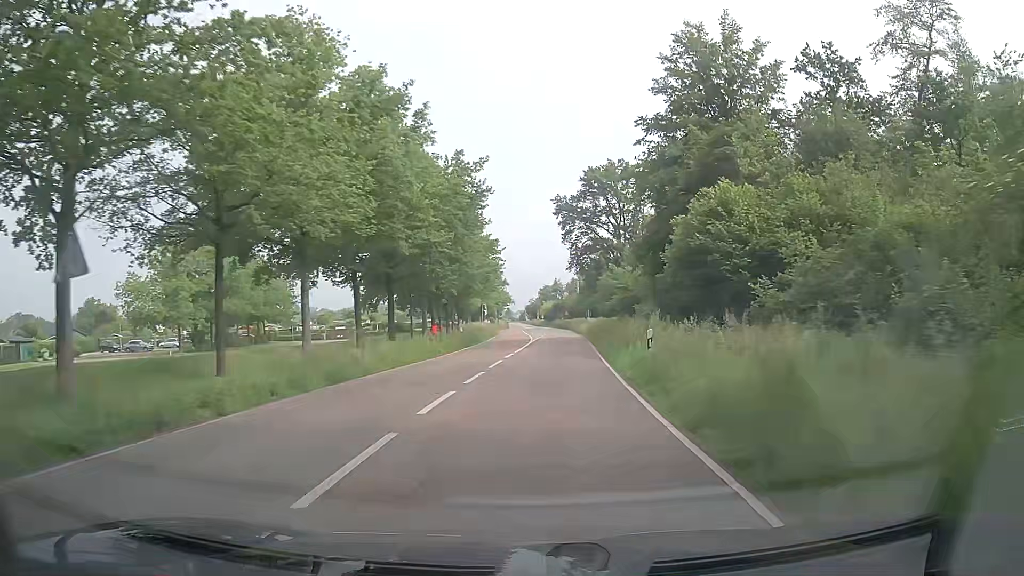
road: secondary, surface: asphalt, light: Day
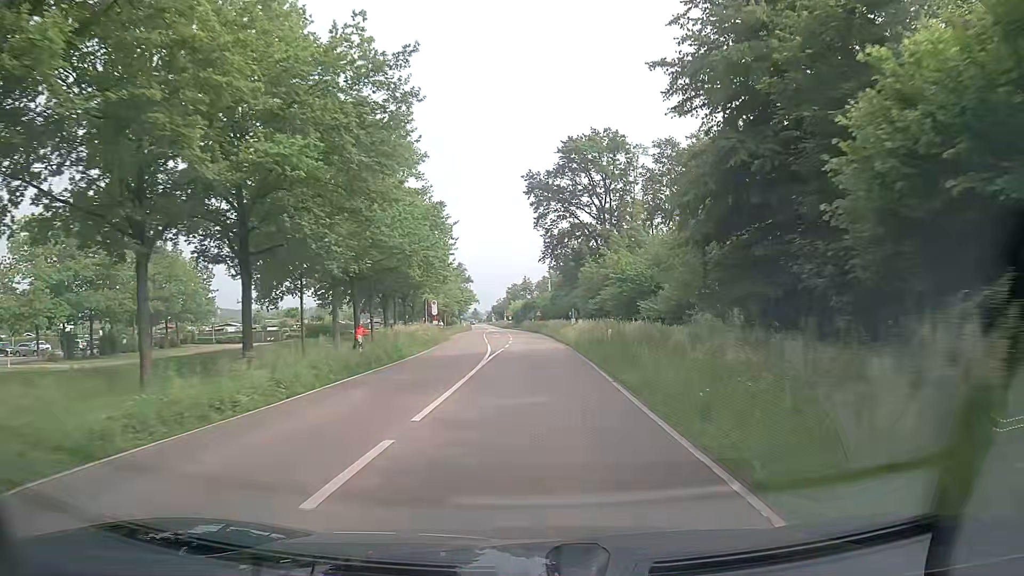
(+0.4, +18.4) m; +3°
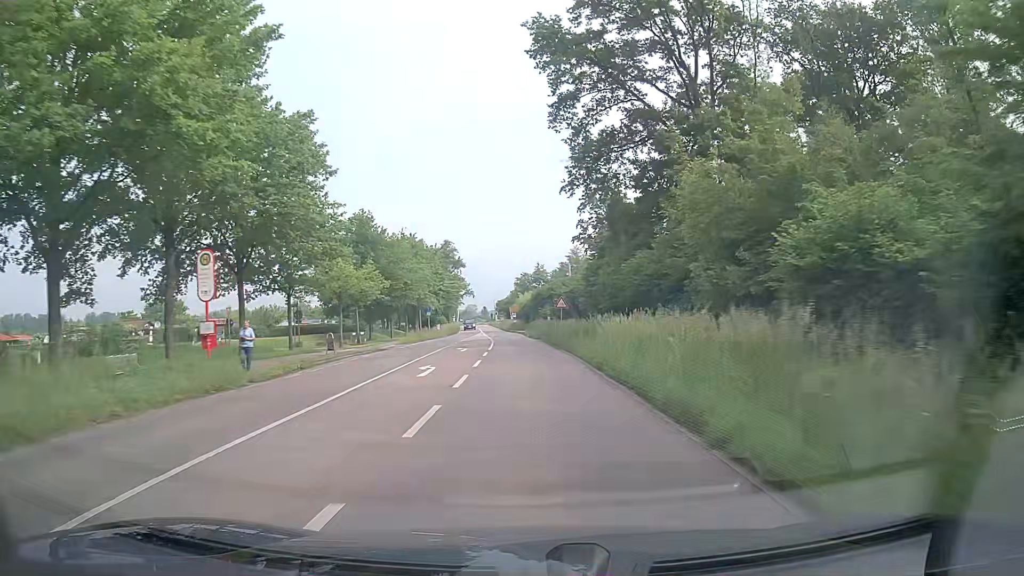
(+0.1, +46.4) m; -1°
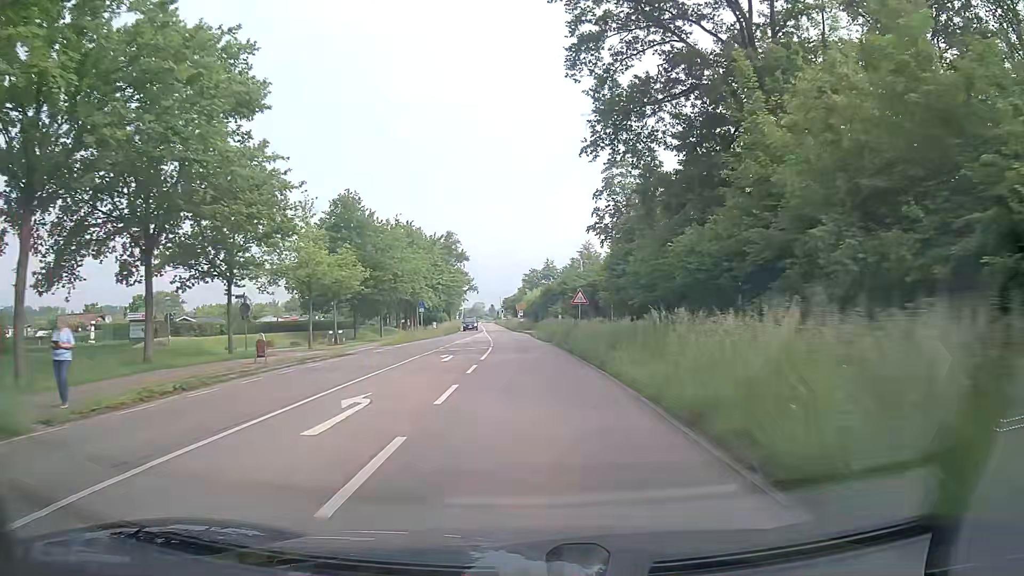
(0.0, +9.3) m; -1°
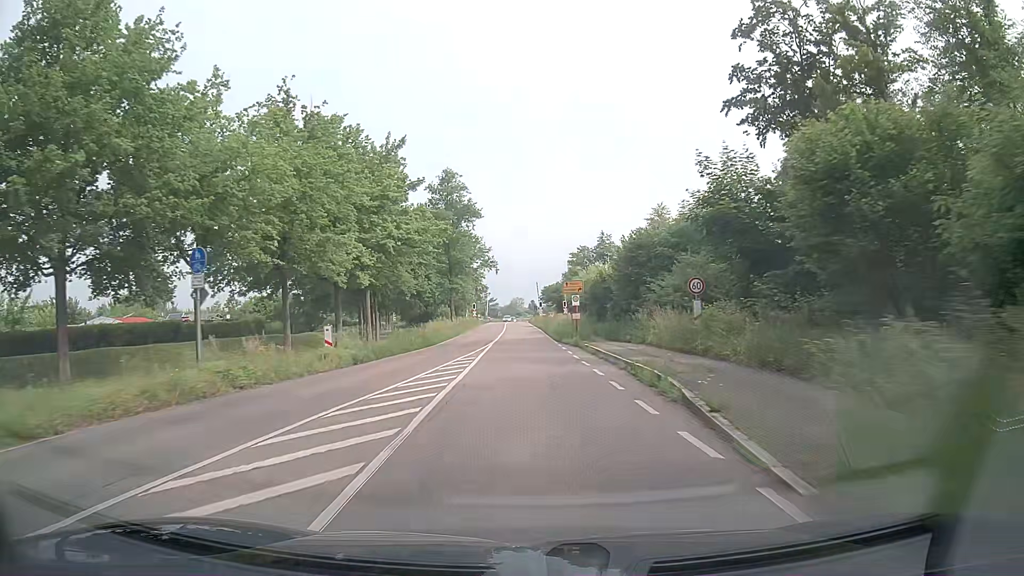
(-1.0, +45.1) m; -3°
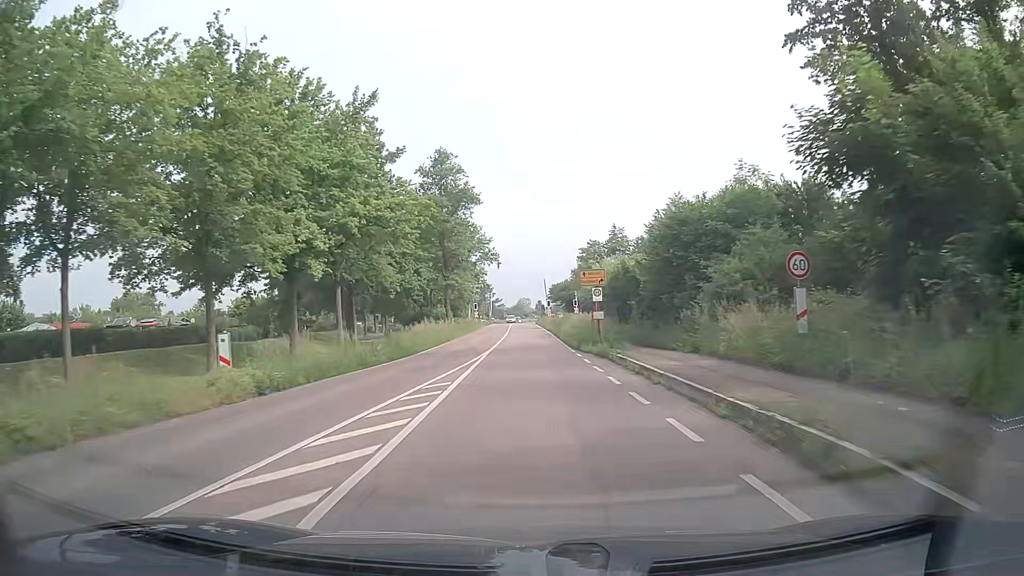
(-0.1, +8.7) m; -1°
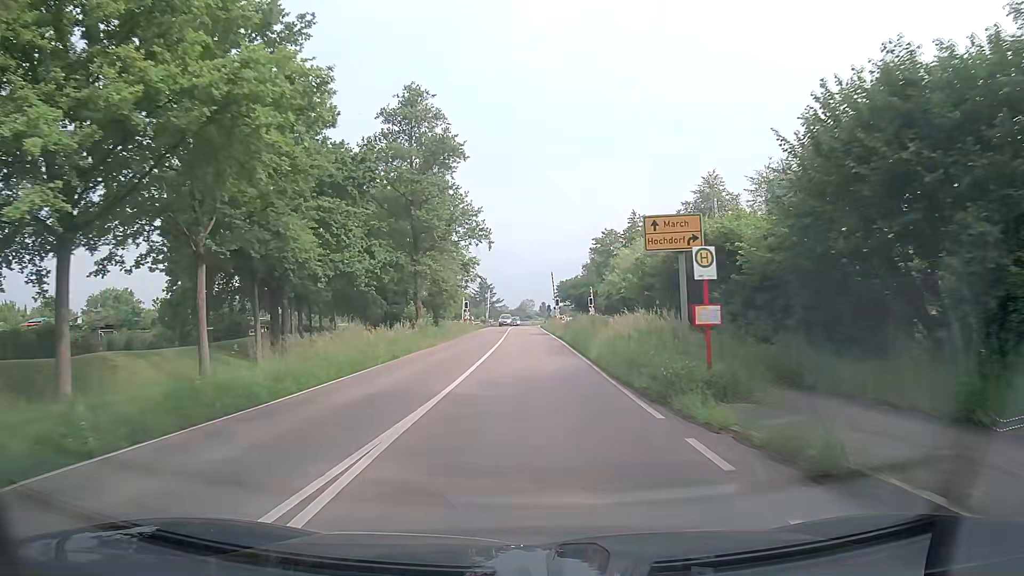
(-0.2, +16.9) m; 0°
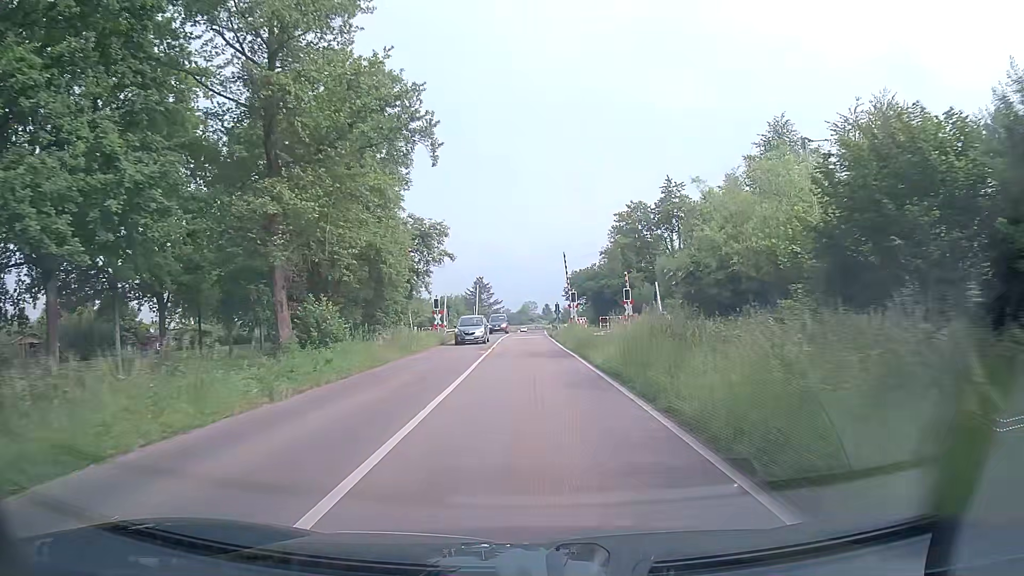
(-0.1, +23.8) m; 0°
(0, +10) (0, +20) (0, +30) (-1, +40) (-1, +50) (0, +60) (0, +70) (0, +80) (0, +90) (+1, +100) m
